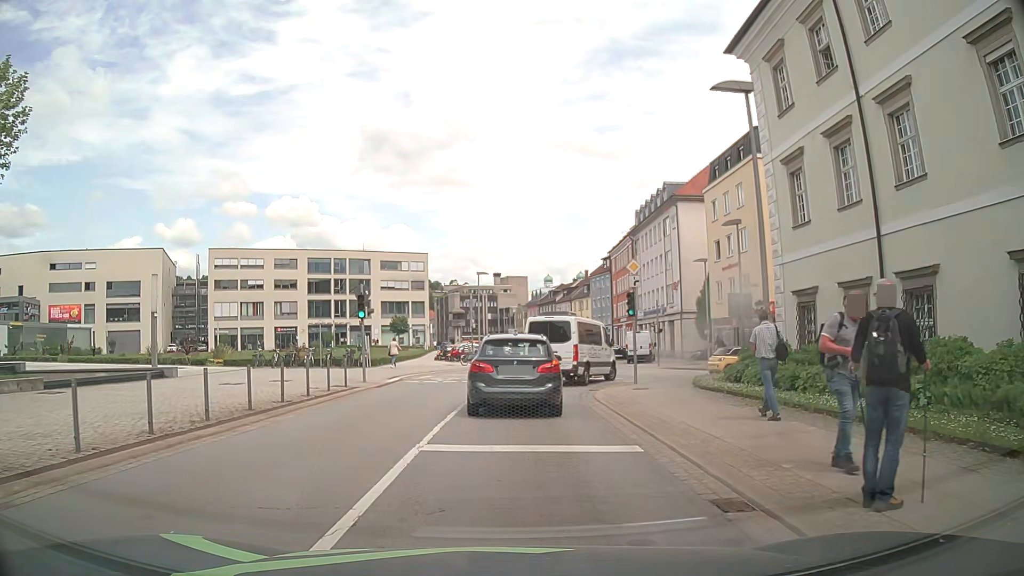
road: tertiary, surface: asphalt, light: Day
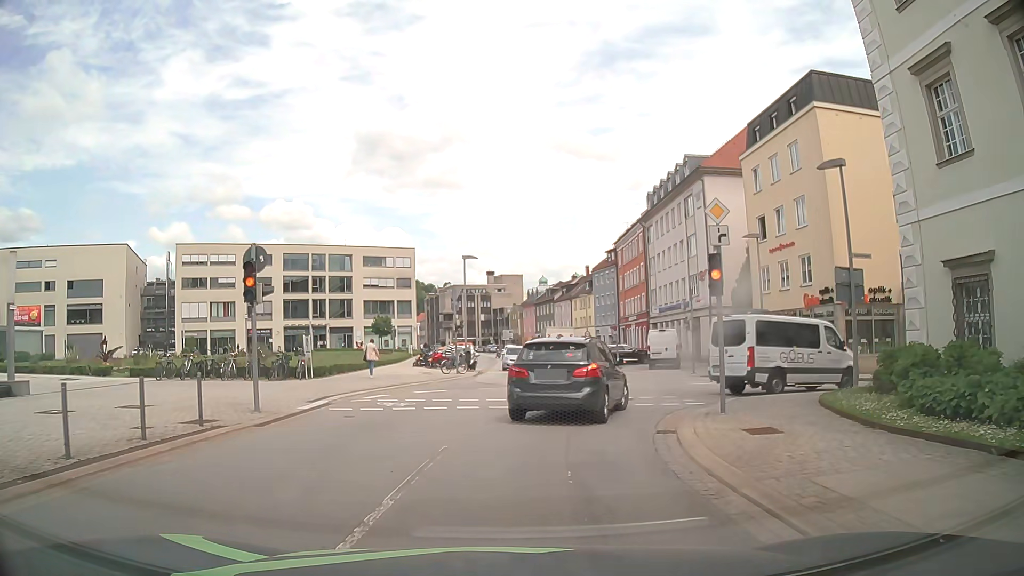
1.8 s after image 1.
(0.0, +10.4) m; -1°
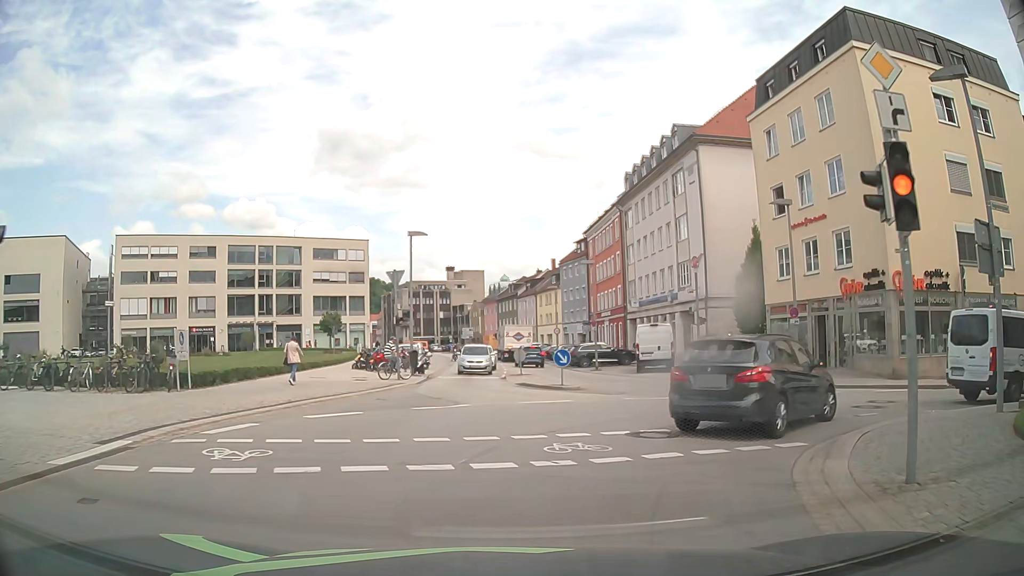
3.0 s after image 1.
(+0.3, +8.1) m; +3°
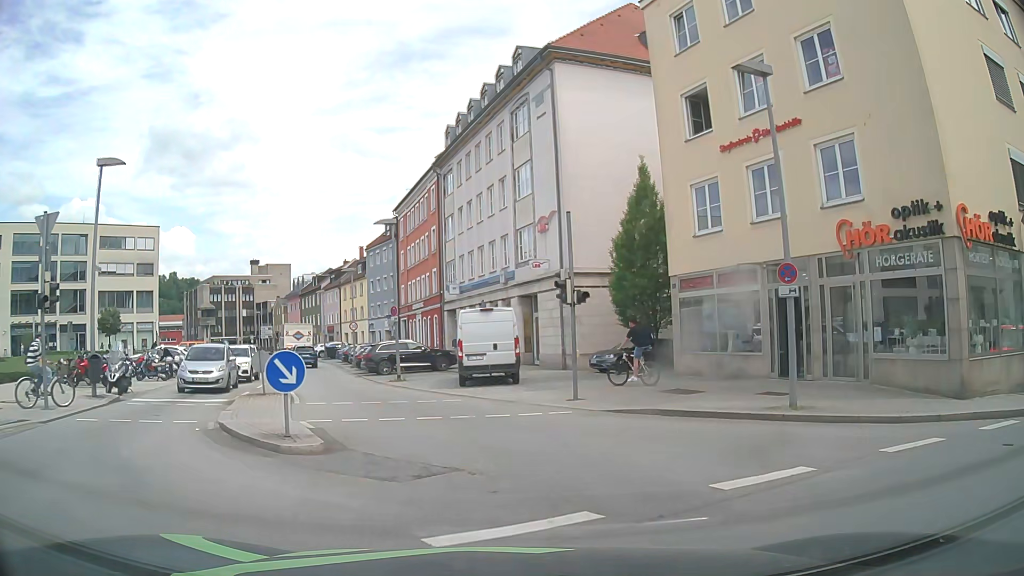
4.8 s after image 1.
(+2.0, +13.3) m; +16°
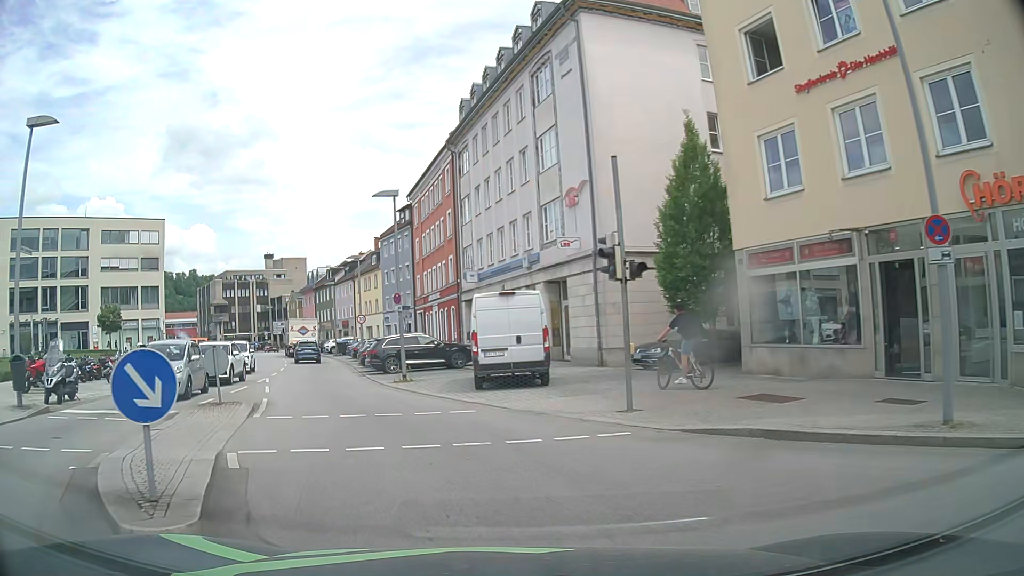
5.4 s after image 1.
(0.0, +4.5) m; -2°
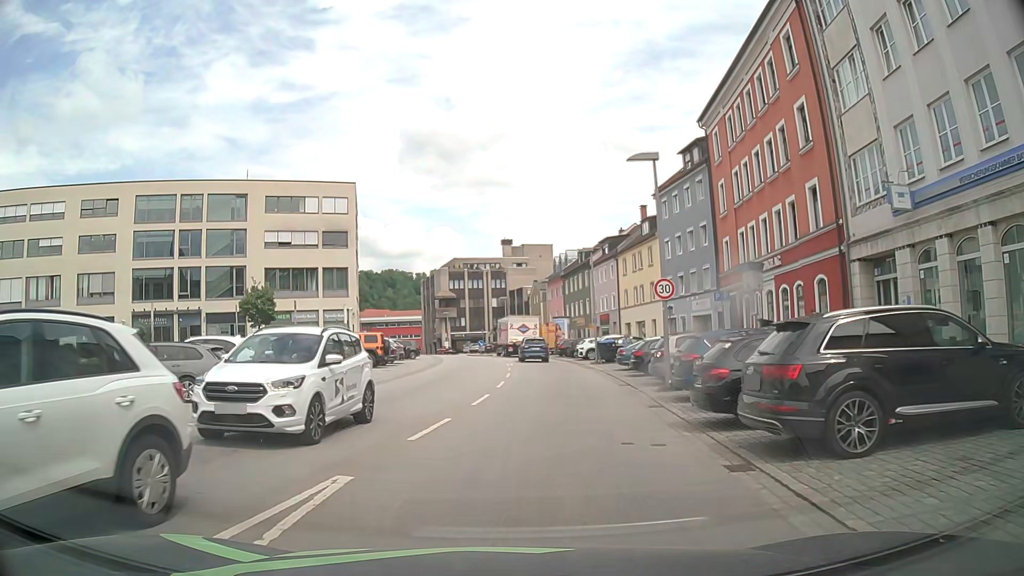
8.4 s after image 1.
(-5.3, +22.1) m; -21°
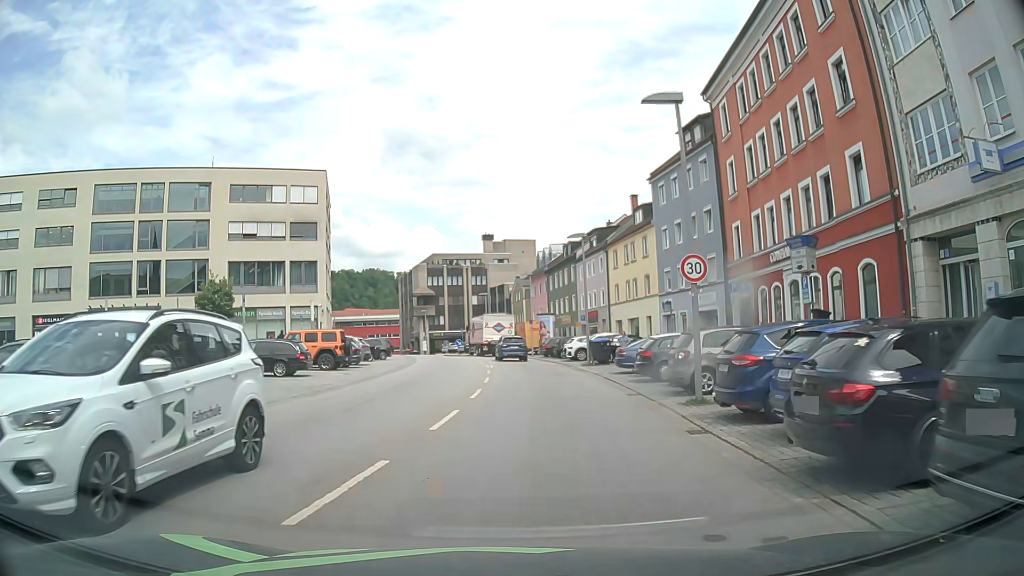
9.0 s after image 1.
(+0.1, +4.9) m; +2°
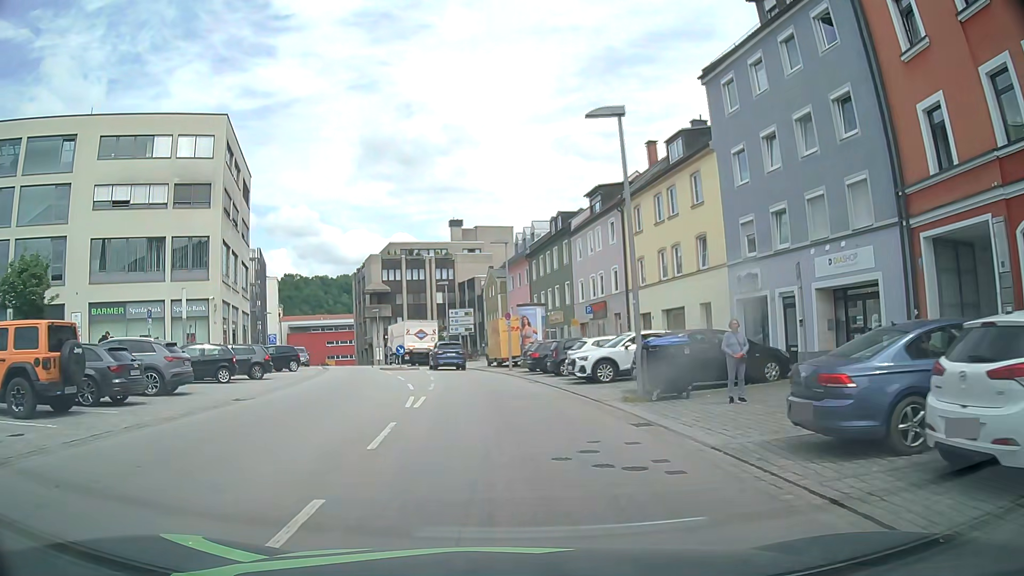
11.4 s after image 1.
(+0.7, +19.5) m; +2°
(0, +10) (-1, +20) (-2, +30) (-3, +40) (-6, +50) (-9, +59) (-12, +69) (-16, +78) (-20, +87) (-24, +96) m
